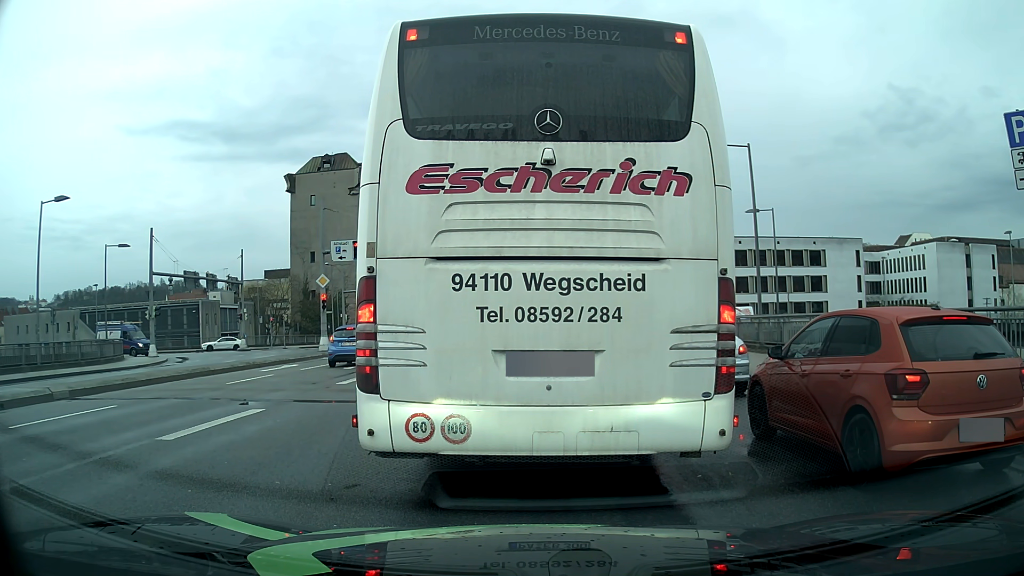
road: primary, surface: asphalt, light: Day
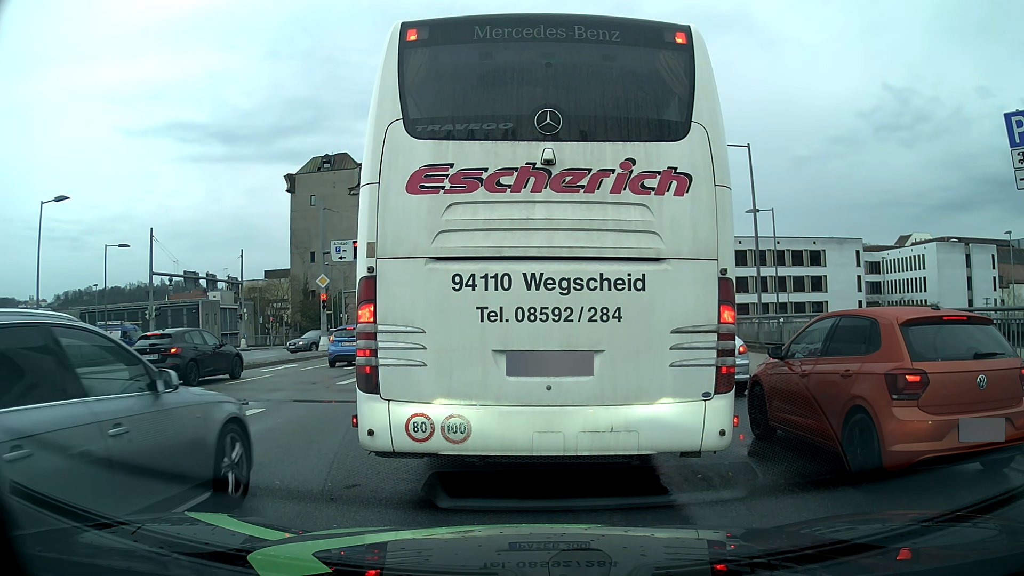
(0.0, 0.0) m; 0°
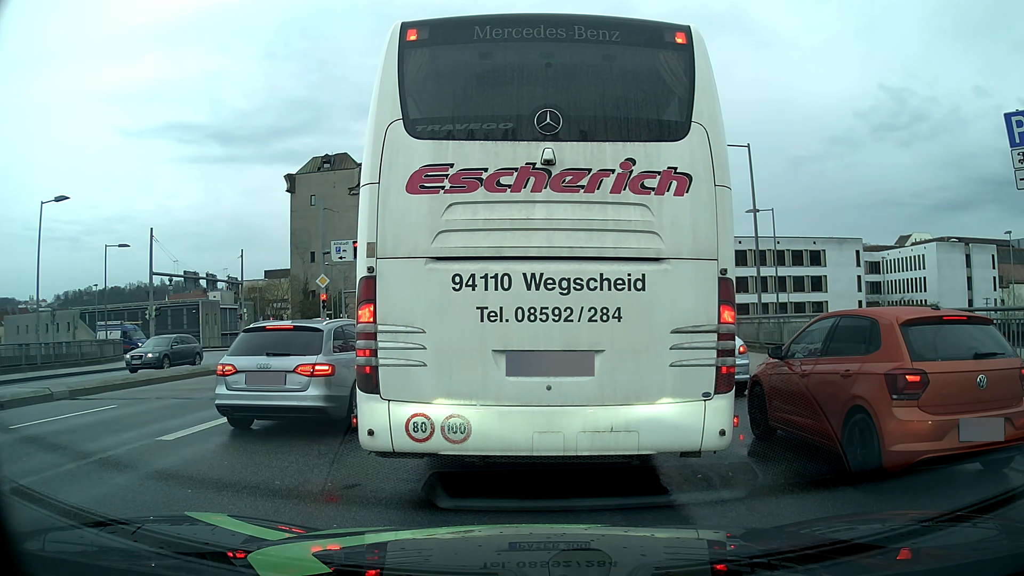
(0.0, 0.0) m; 0°
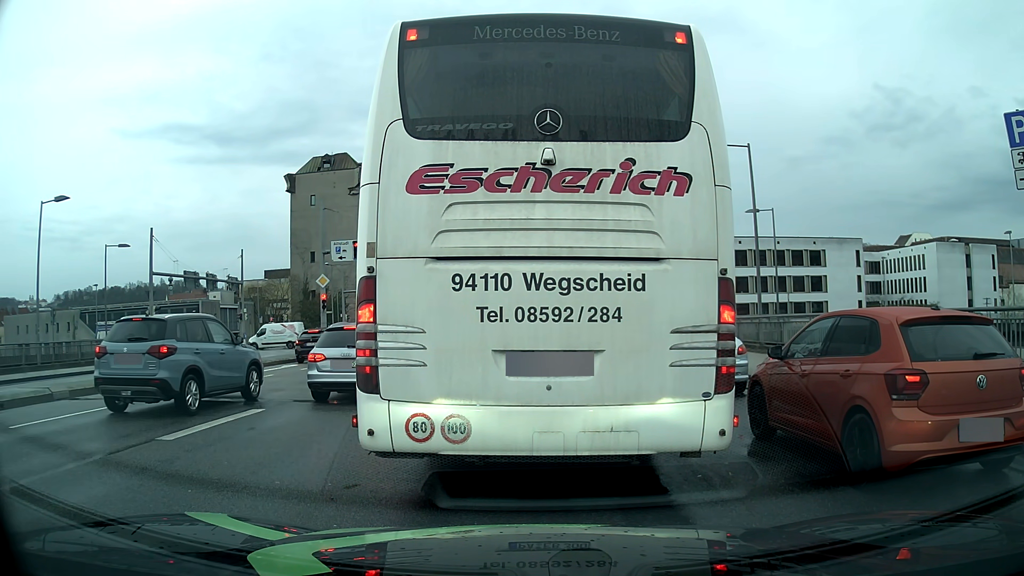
(0.0, 0.0) m; 0°
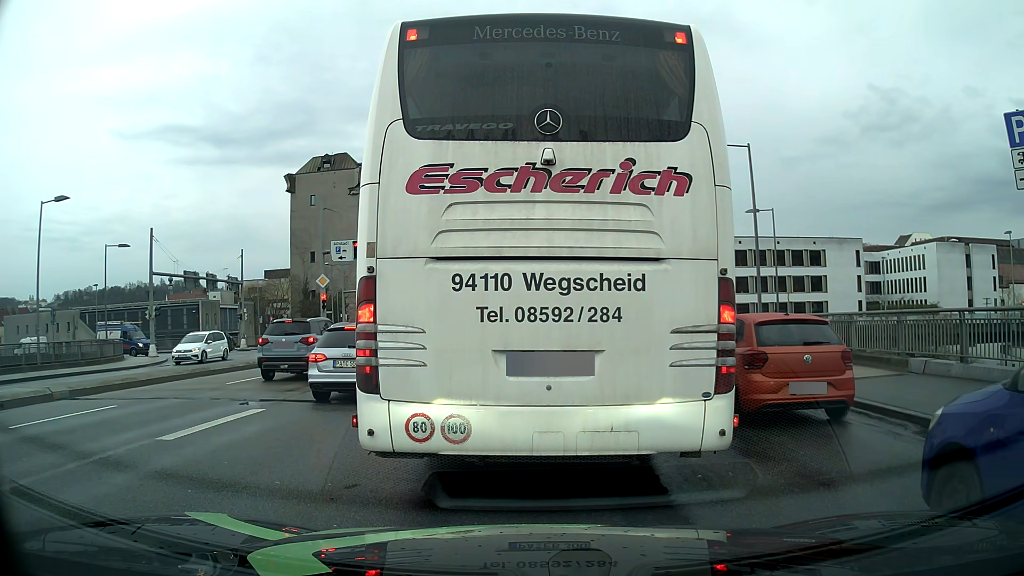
(0.0, 0.0) m; 0°
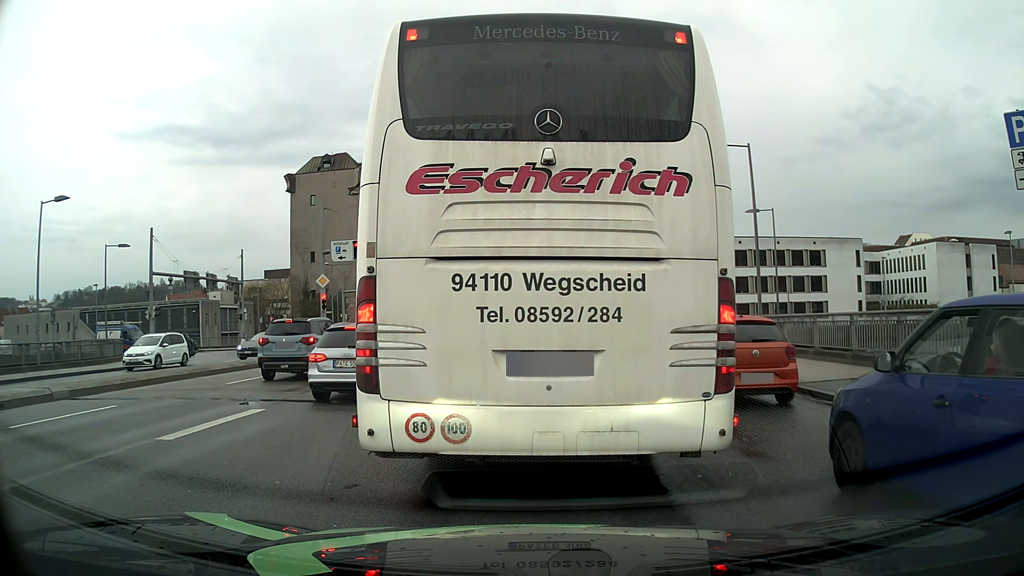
(0.0, 0.0) m; 0°
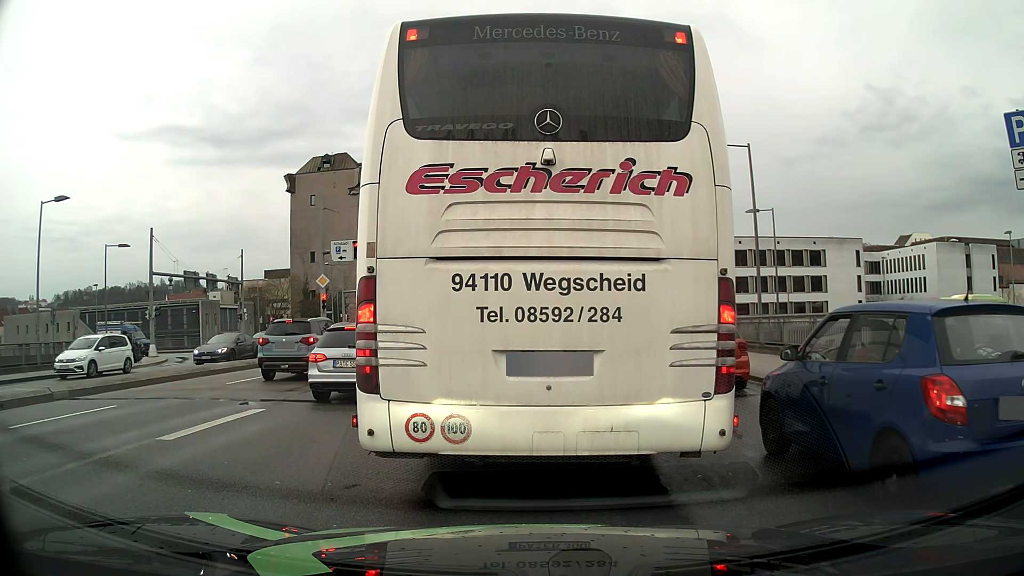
(0.0, 0.0) m; 0°
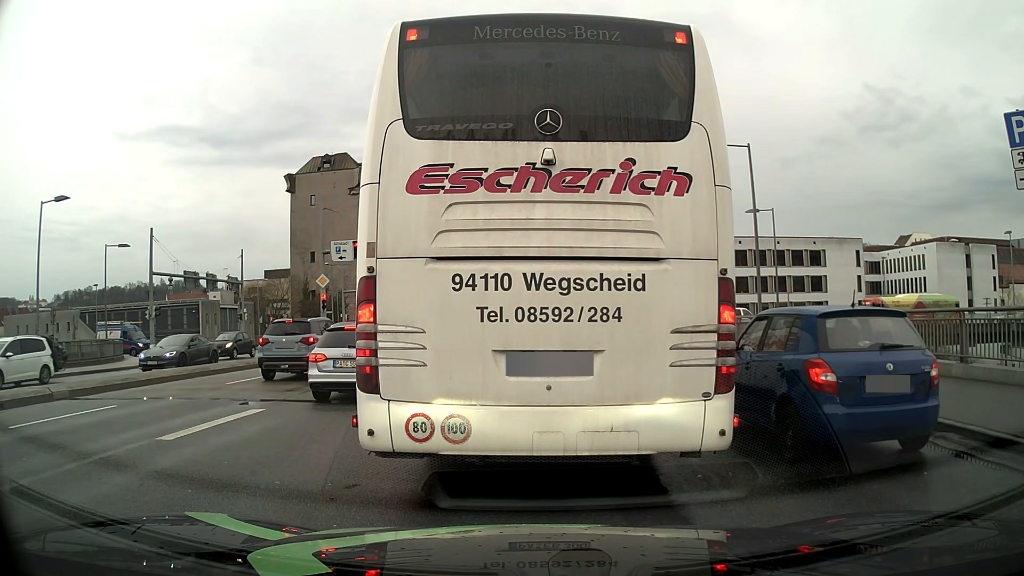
(0.0, 0.0) m; 0°
